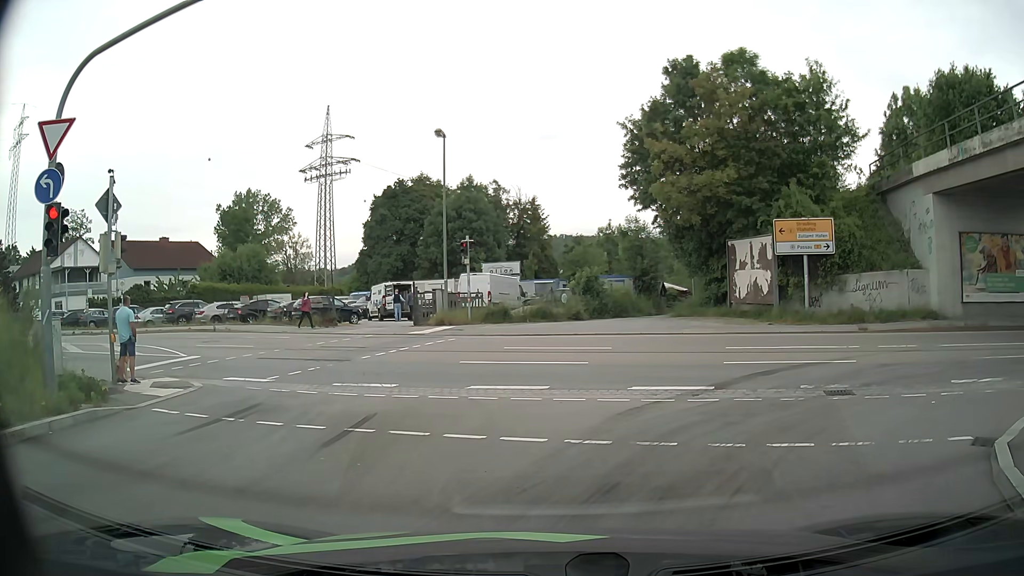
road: primary_link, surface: asphalt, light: Day
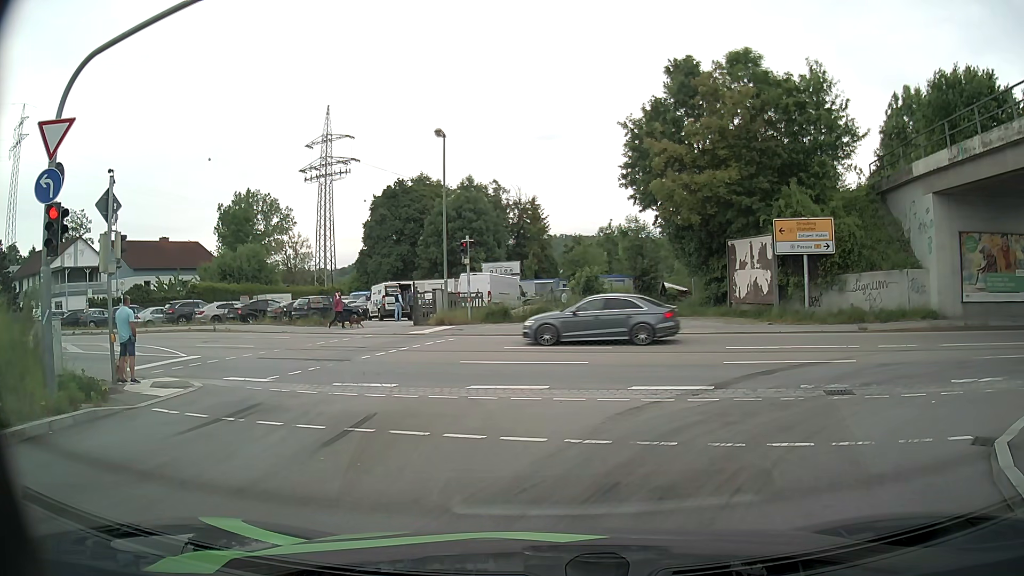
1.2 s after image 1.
(0.0, 0.0) m; 0°
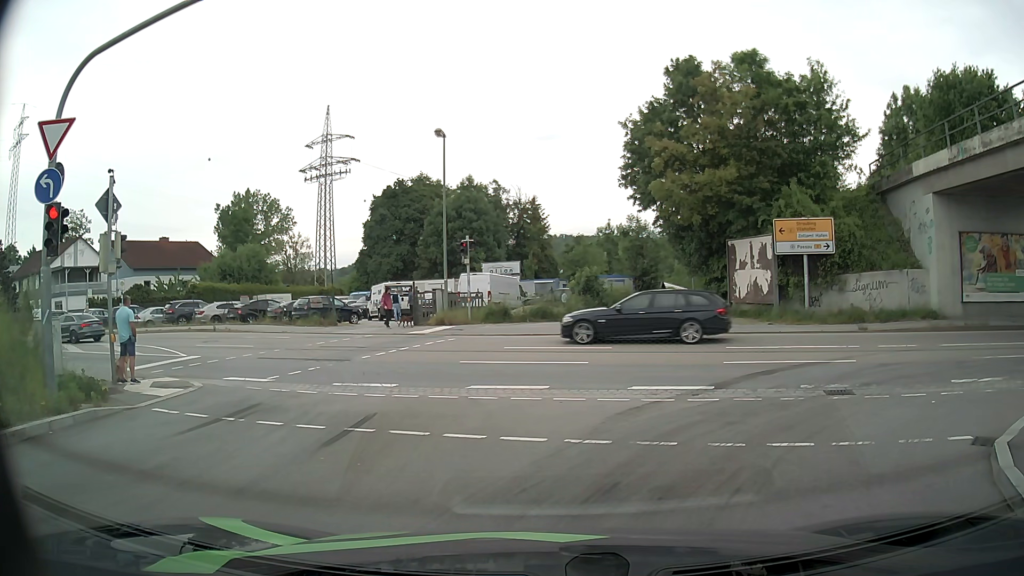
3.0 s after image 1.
(0.0, 0.0) m; 0°
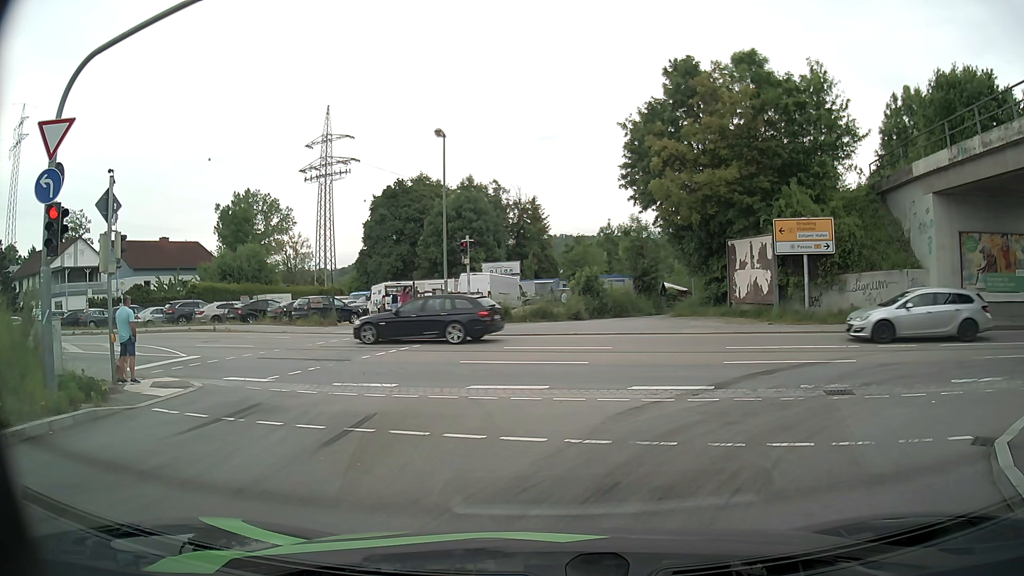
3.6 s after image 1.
(0.0, 0.0) m; 0°
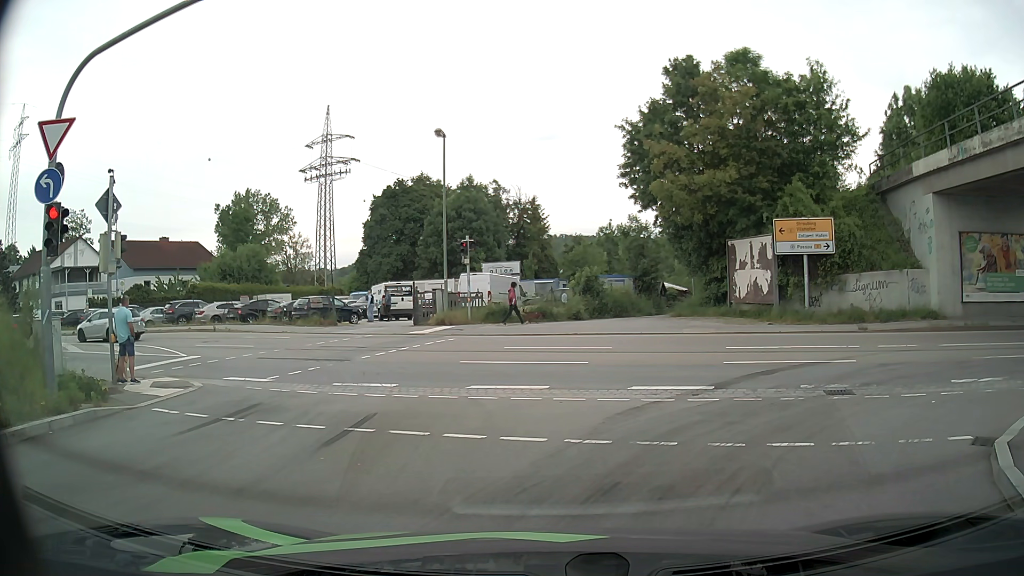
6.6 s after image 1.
(0.0, 0.0) m; 0°
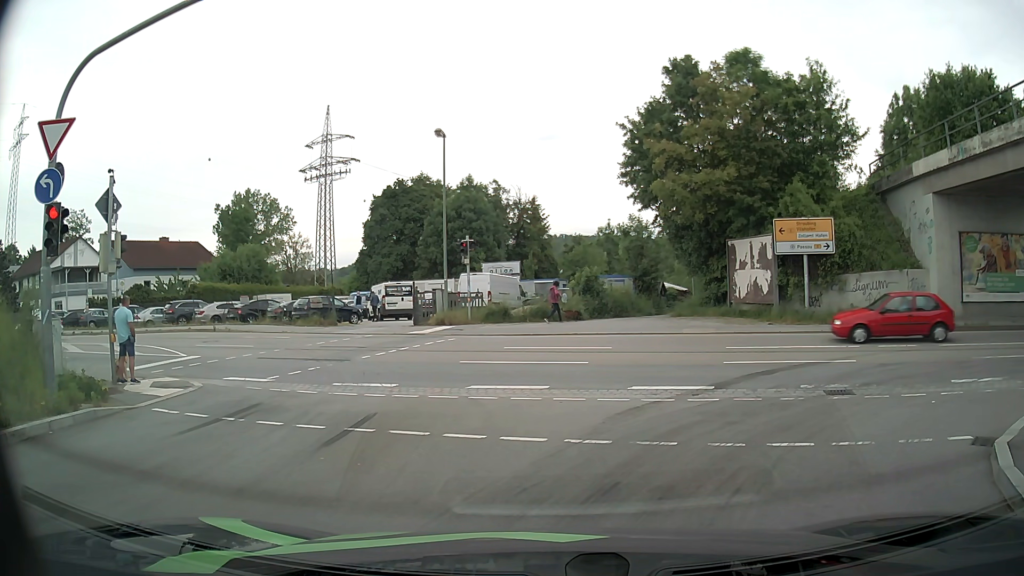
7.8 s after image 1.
(0.0, 0.0) m; 0°
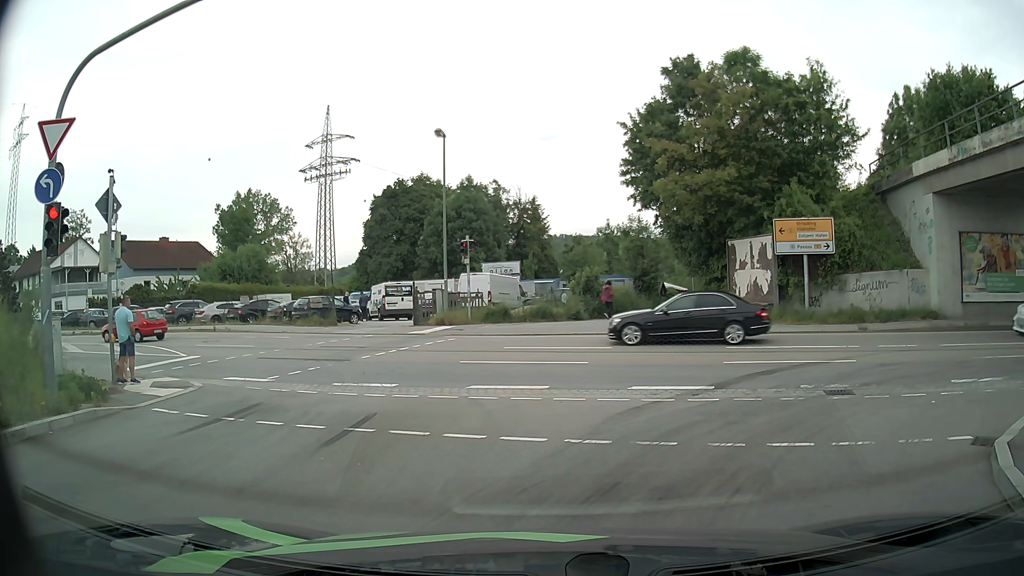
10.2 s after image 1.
(0.0, 0.0) m; 0°
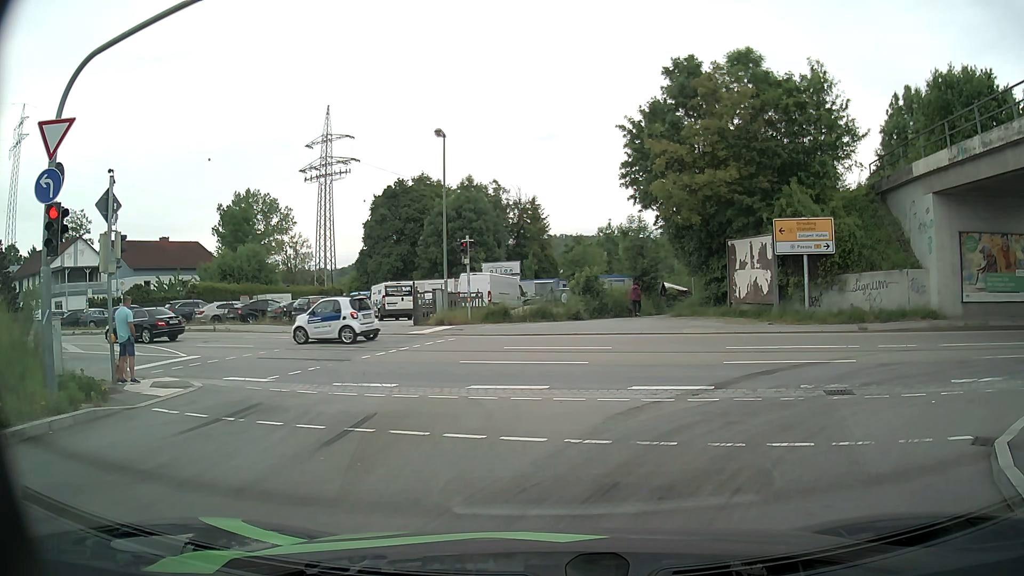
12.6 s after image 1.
(0.0, 0.0) m; 0°
